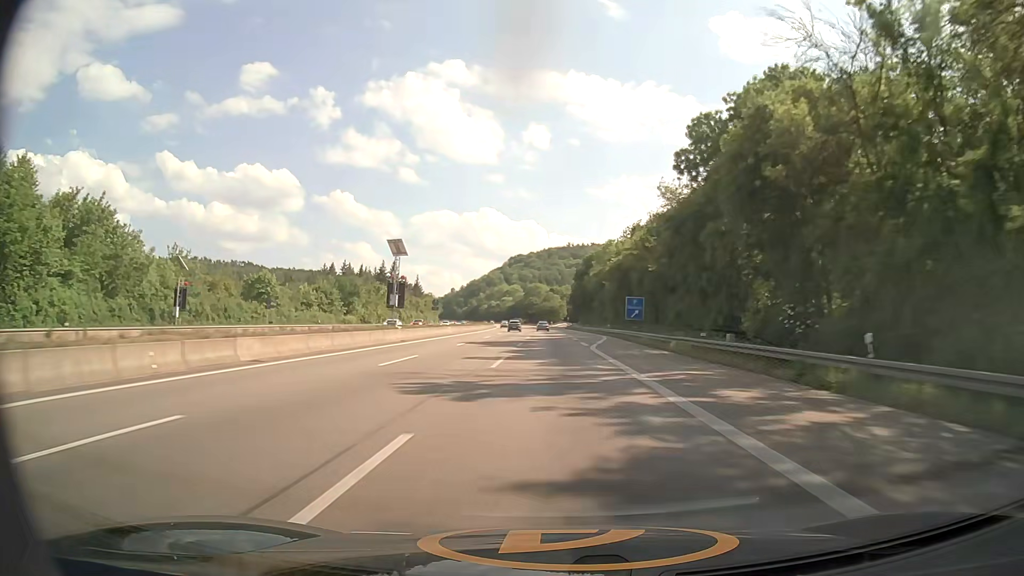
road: motorway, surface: asphalt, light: Day
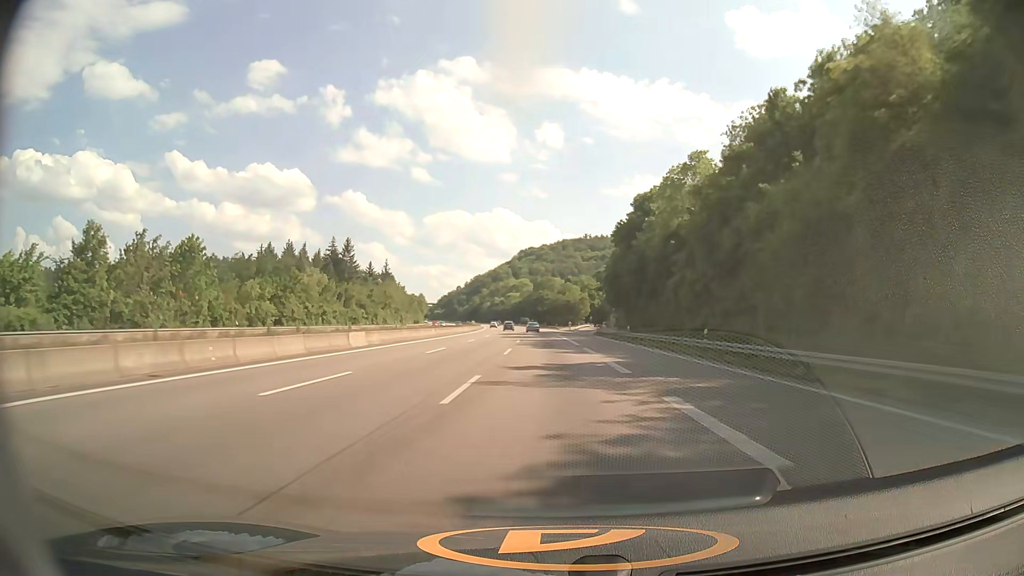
(-0.7, +80.7) m; -1°
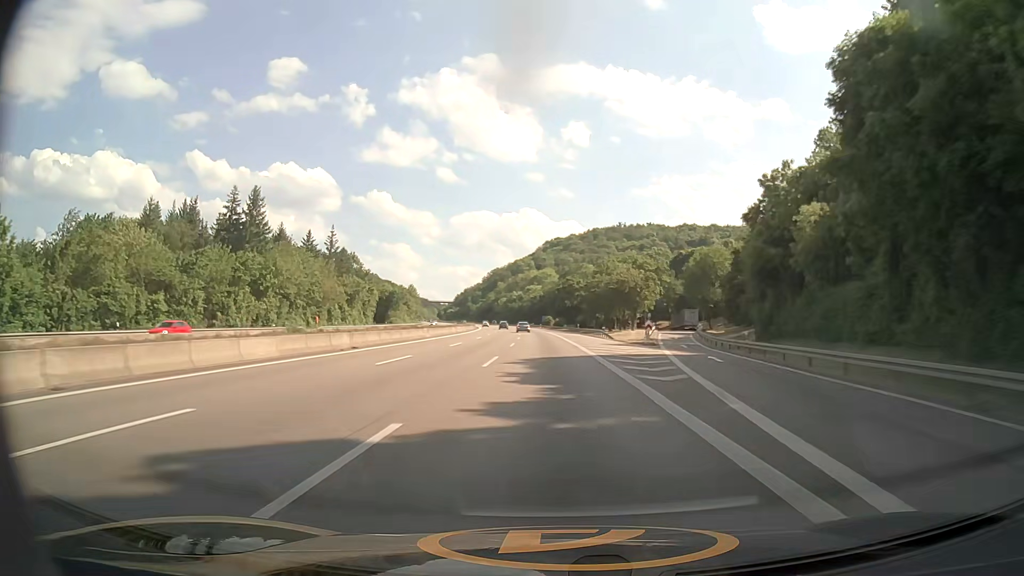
(-1.5, +80.4) m; -2°
(0, +10) (0, +20) (0, +30) (0, +40) (-1, +50) (-1, +60) (-1, +70) (-2, +80) (-2, +90) (-3, +100) m
